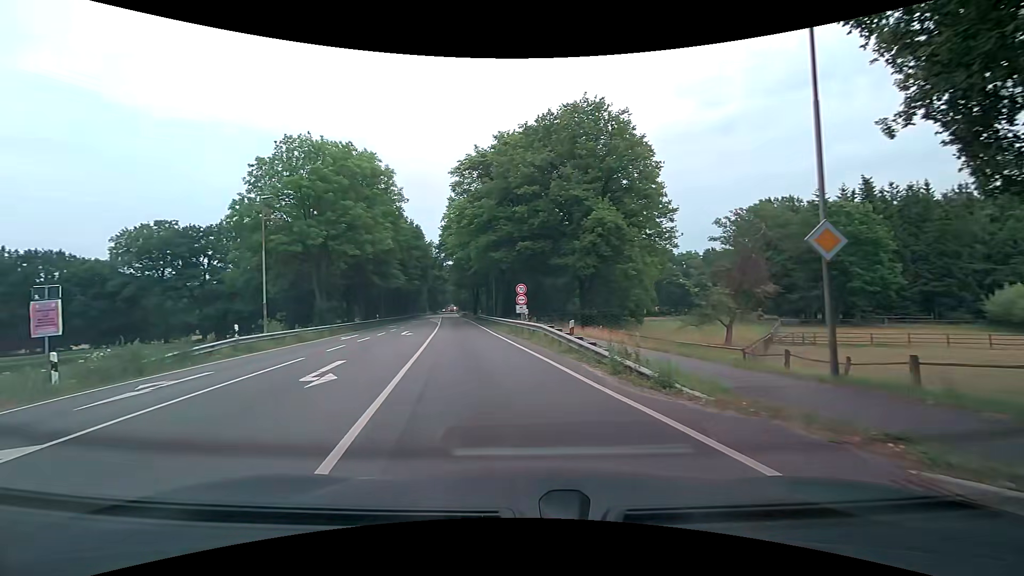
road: primary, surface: asphalt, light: Day
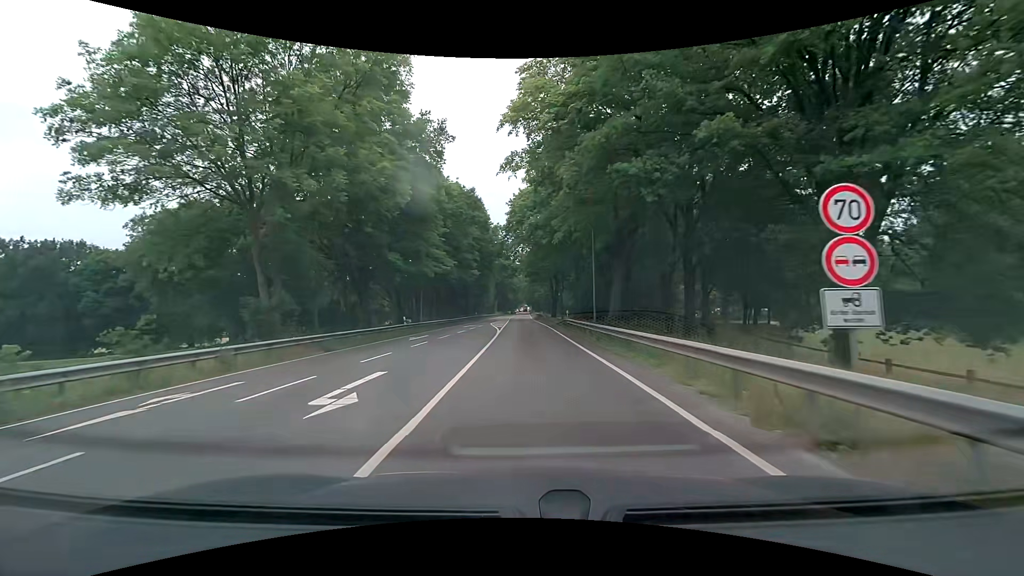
(-3.0, +23.5) m; -8°
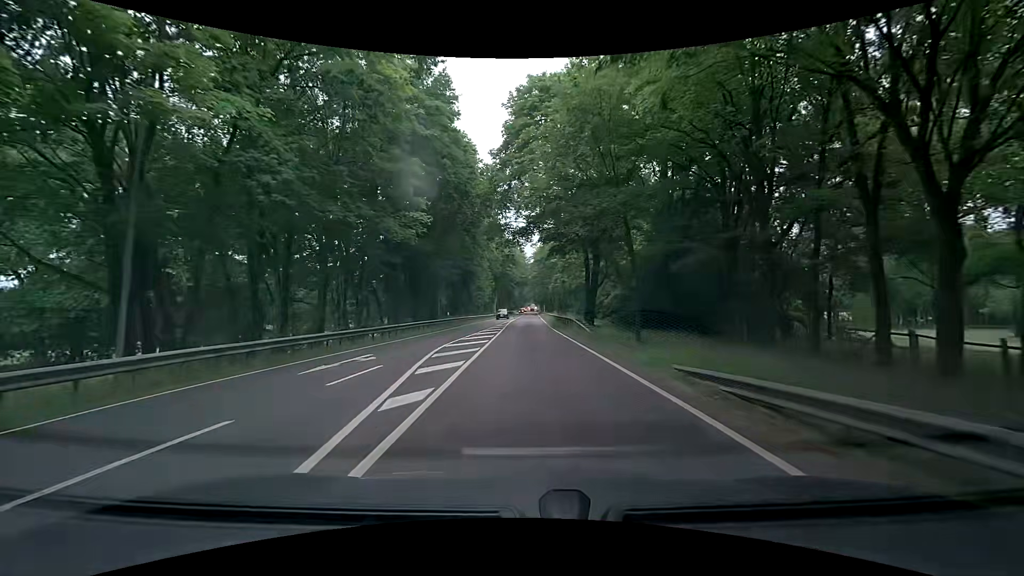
(-0.7, +35.8) m; -1°
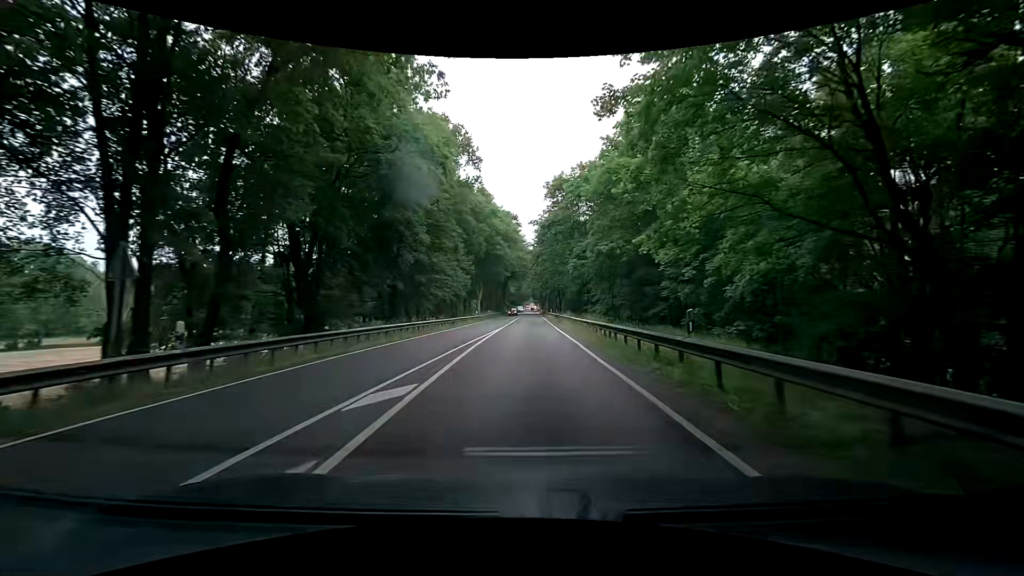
(-0.1, +35.6) m; 0°
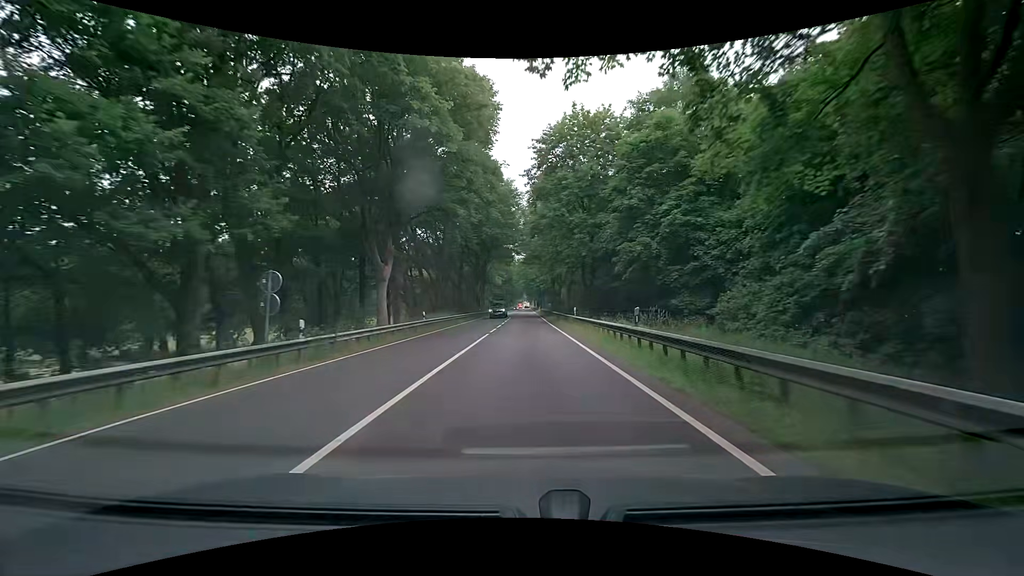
(+0.2, +48.6) m; +1°
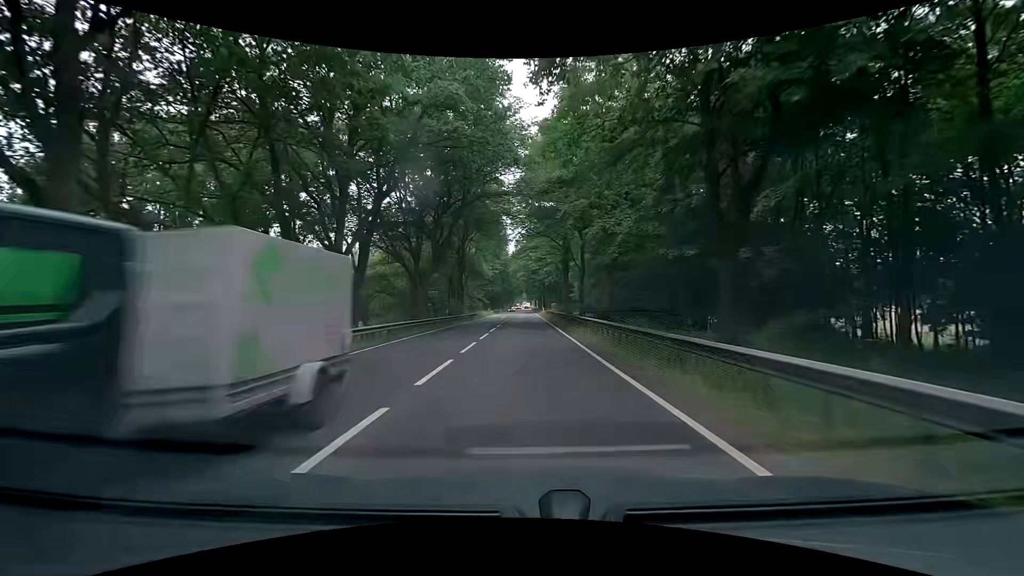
(0.0, +30.5) m; 0°
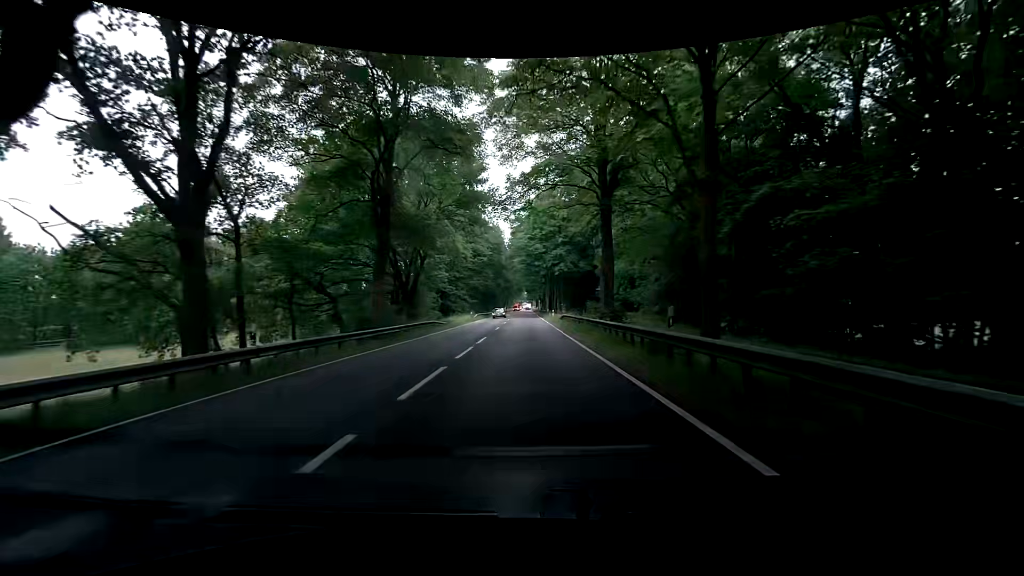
(0.0, +31.5) m; 0°
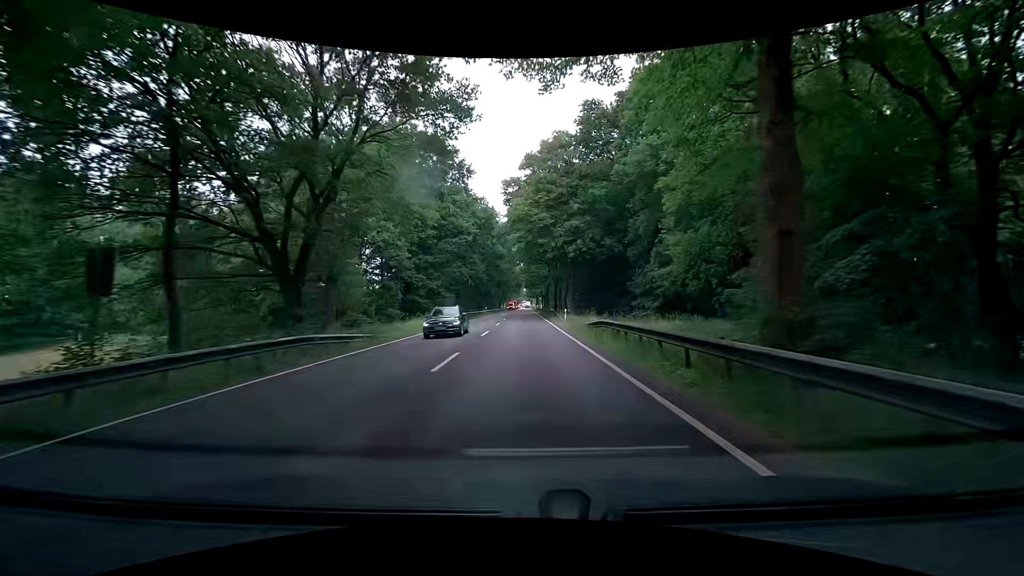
(-0.1, +20.9) m; 0°
(0, +10) (0, +20) (0, +30) (0, +40) (0, +50) (0, +60) (0, +70) (0, +80) (0, +90) (0, +100) m
